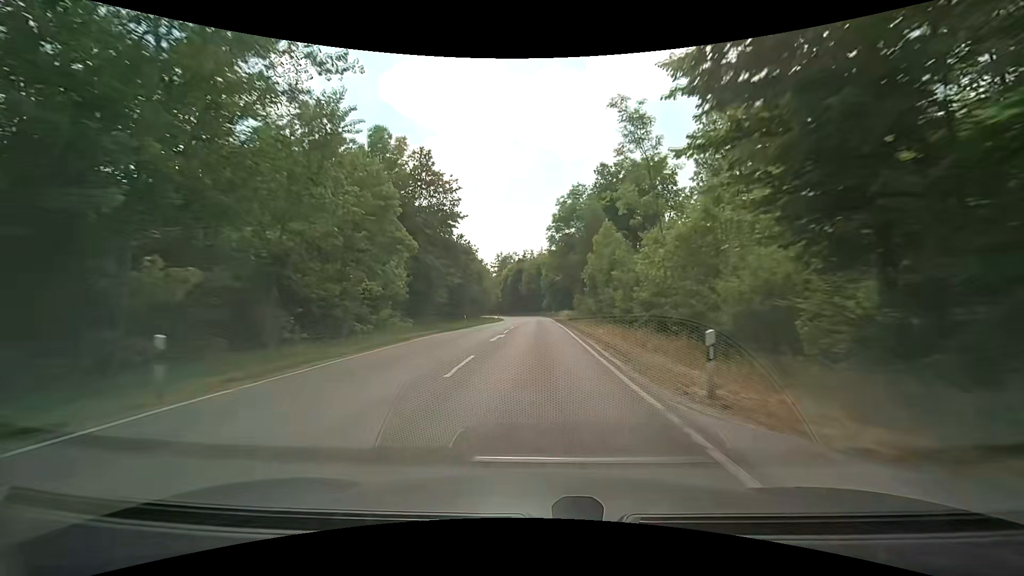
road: unclassified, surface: asphalt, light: Day
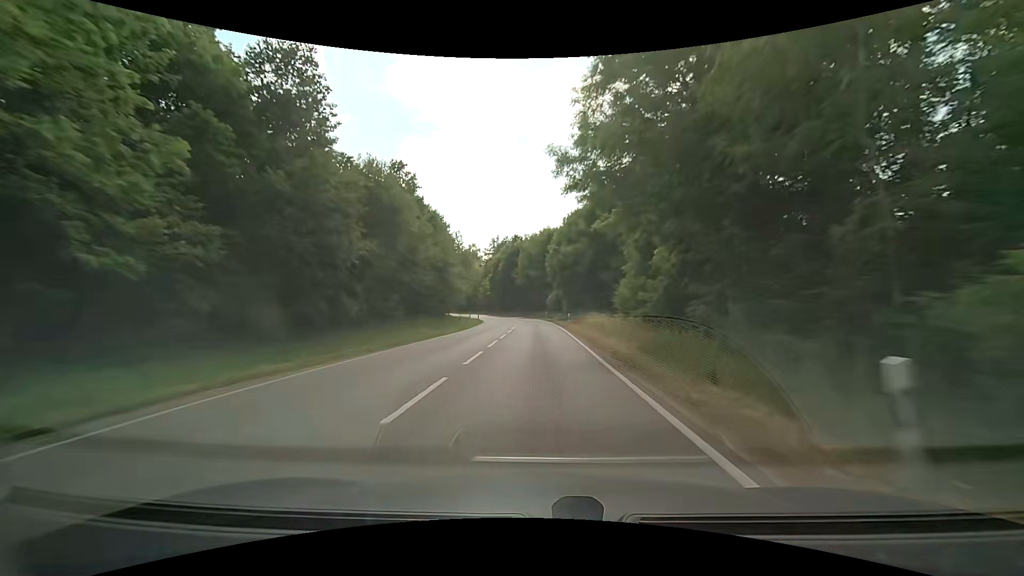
(+0.1, +39.0) m; 0°
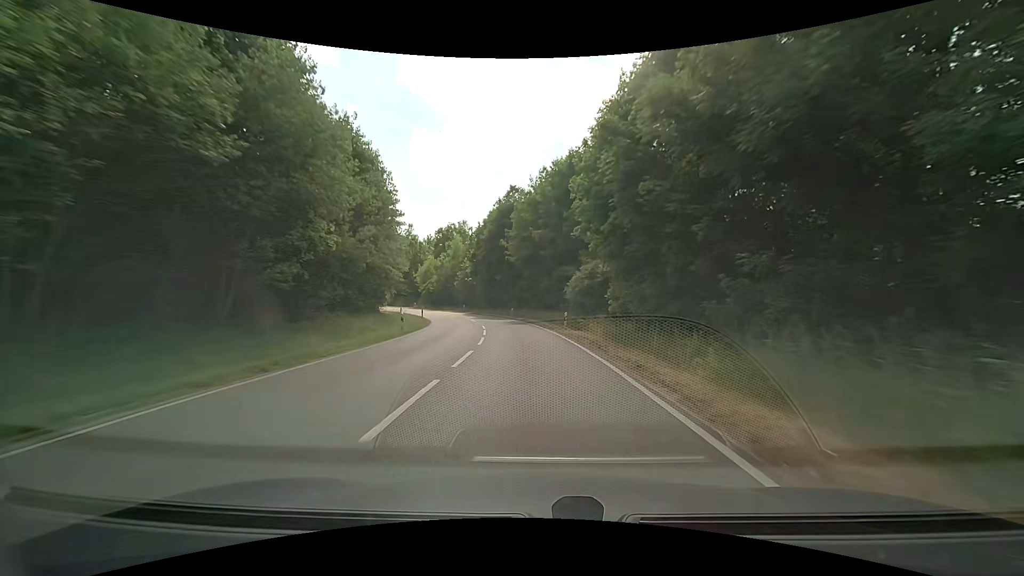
(-0.1, +37.8) m; 0°
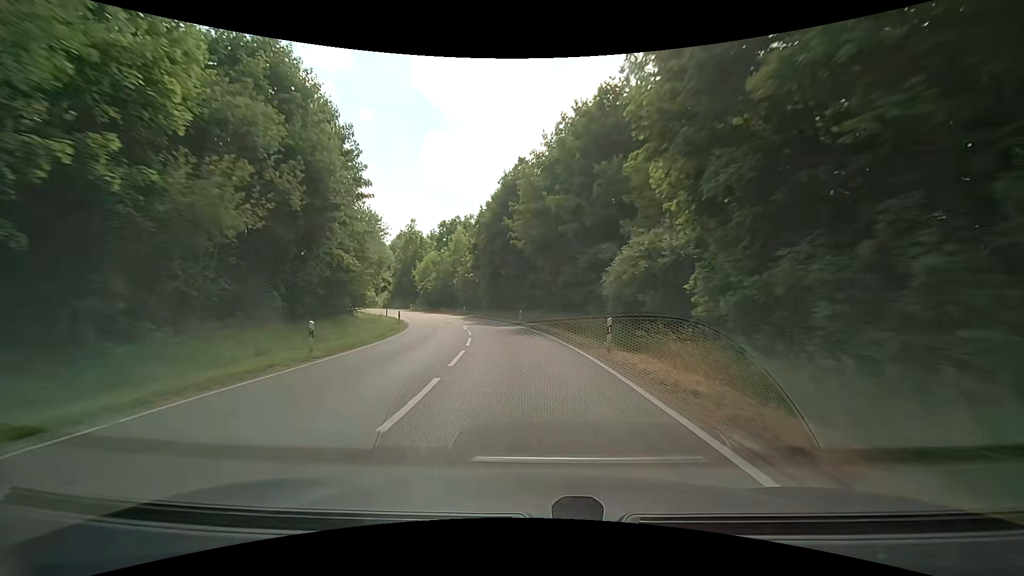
(-0.1, +12.1) m; -1°
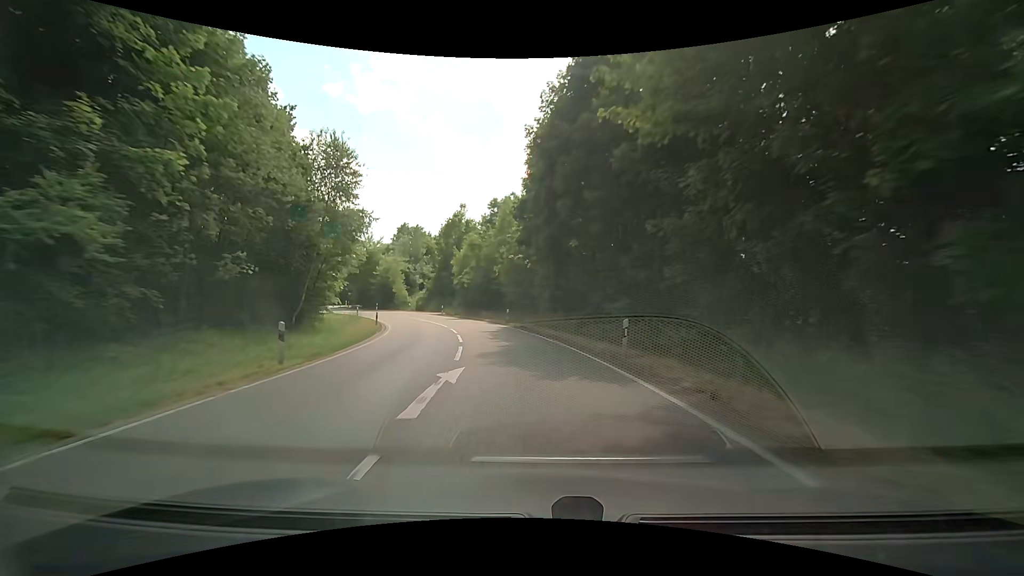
(-1.5, +23.1) m; -8°
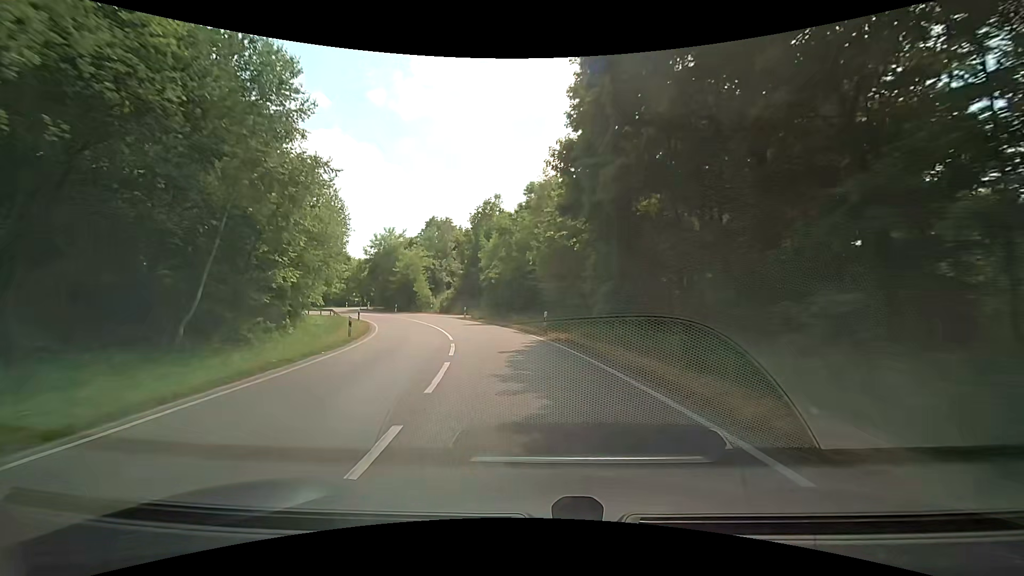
(-0.4, +11.1) m; -4°
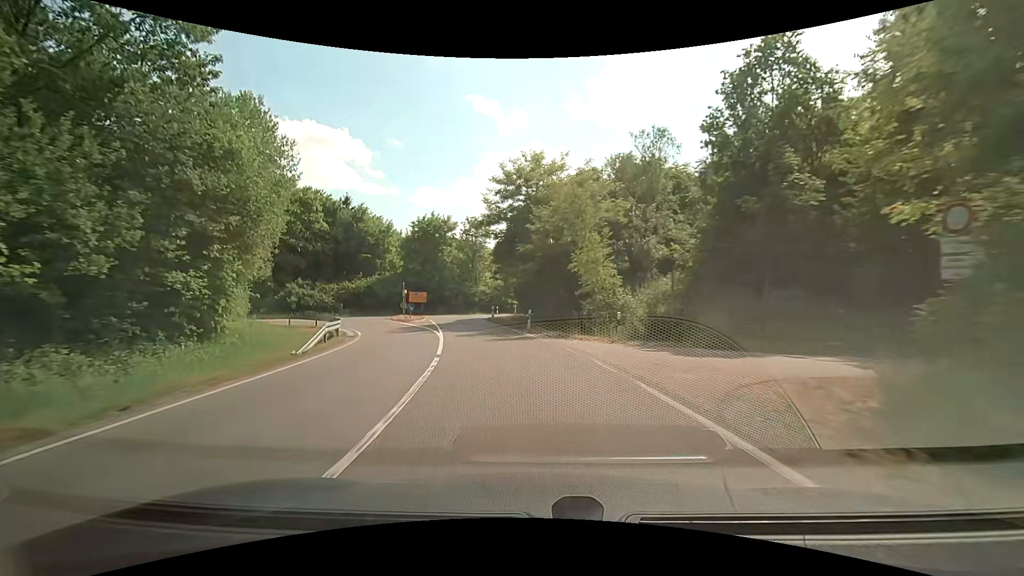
(-7.3, +39.5) m; -22°
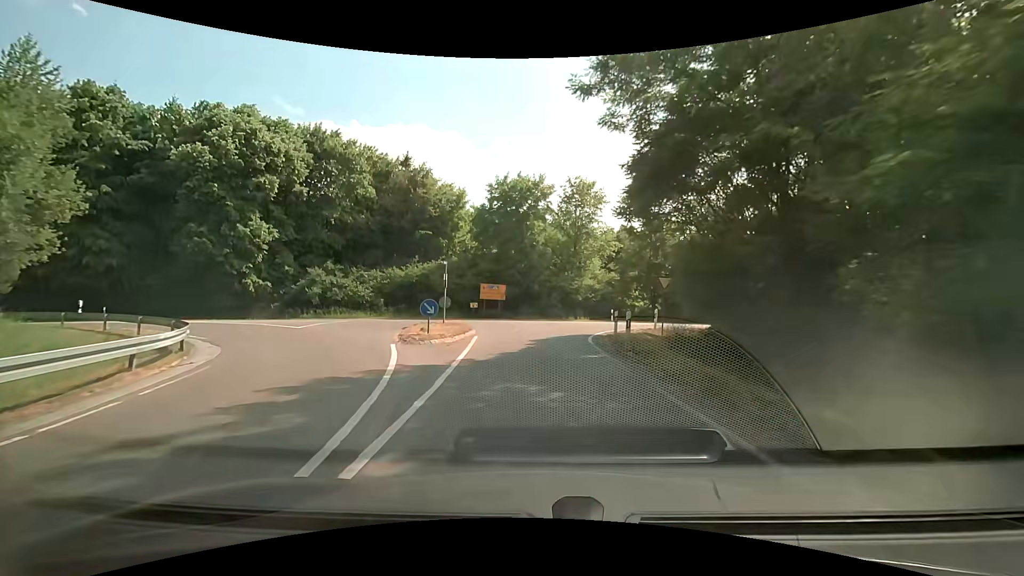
(-2.6, +21.7) m; -12°
(0, +10) (0, +20) (+4, +29) (+11, +36) (+20, +40) (+30, +43) (+39, +46) (+49, +49) (+58, +53) (+67, +57) m
